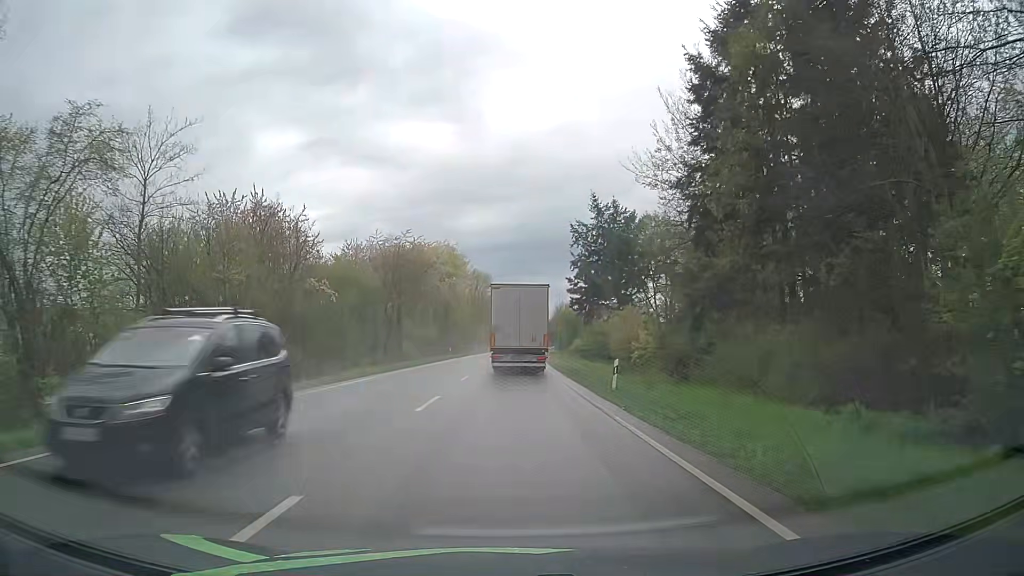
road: primary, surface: asphalt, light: Day
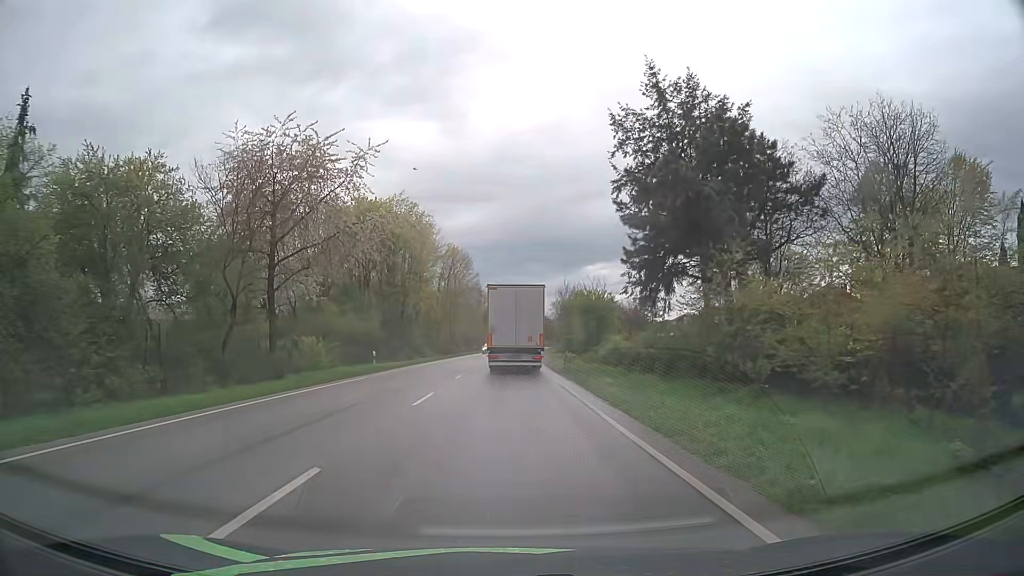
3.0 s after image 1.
(+0.4, +34.4) m; +1°
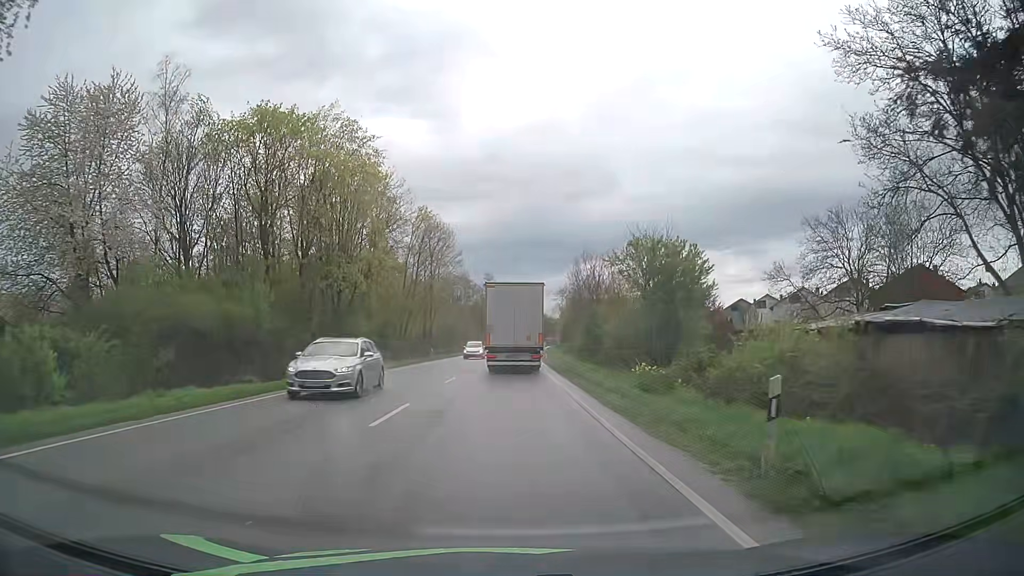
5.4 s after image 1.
(+0.2, +27.9) m; +1°
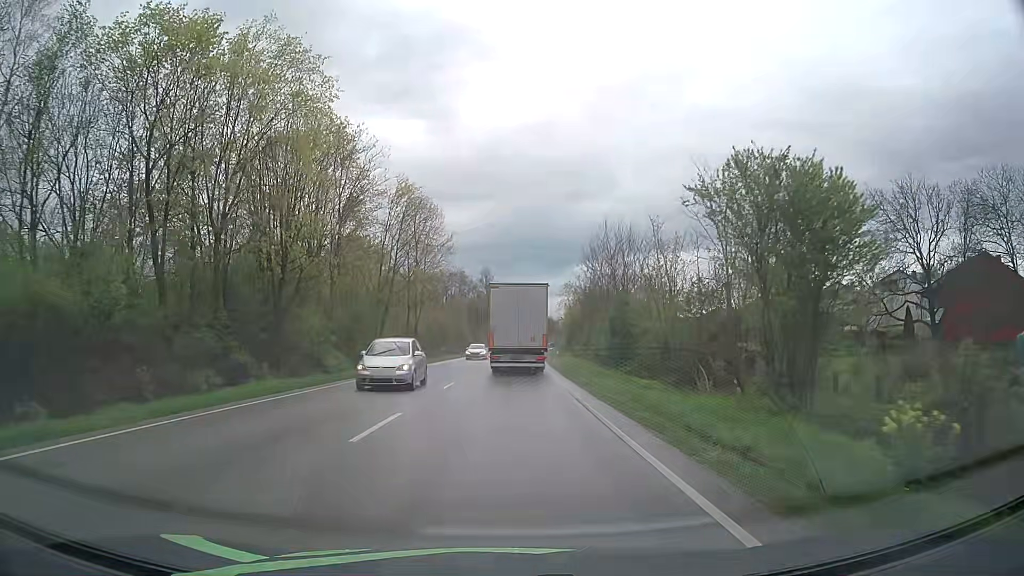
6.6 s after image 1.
(0.0, +13.9) m; 0°
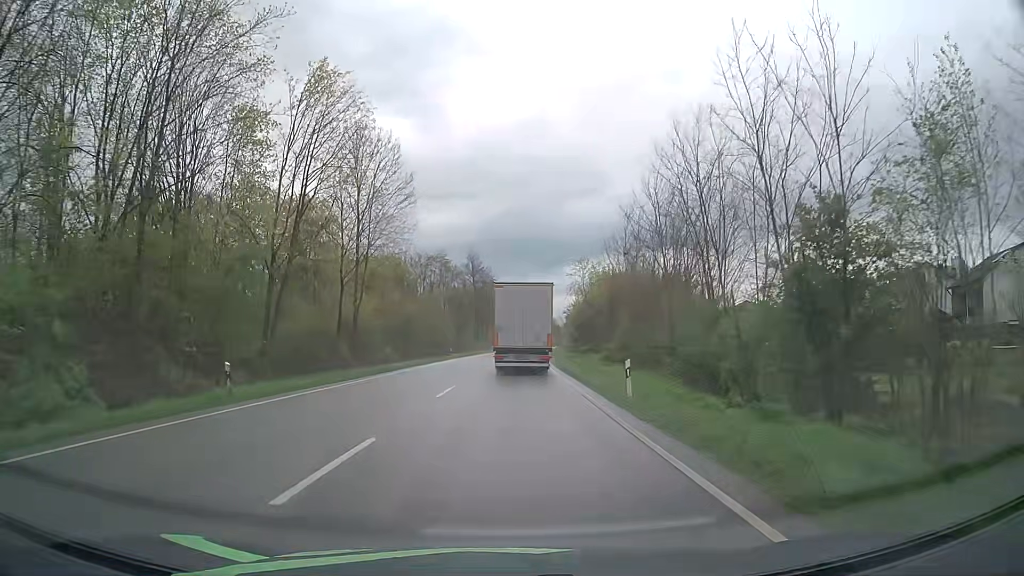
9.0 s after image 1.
(+0.1, +27.5) m; 0°
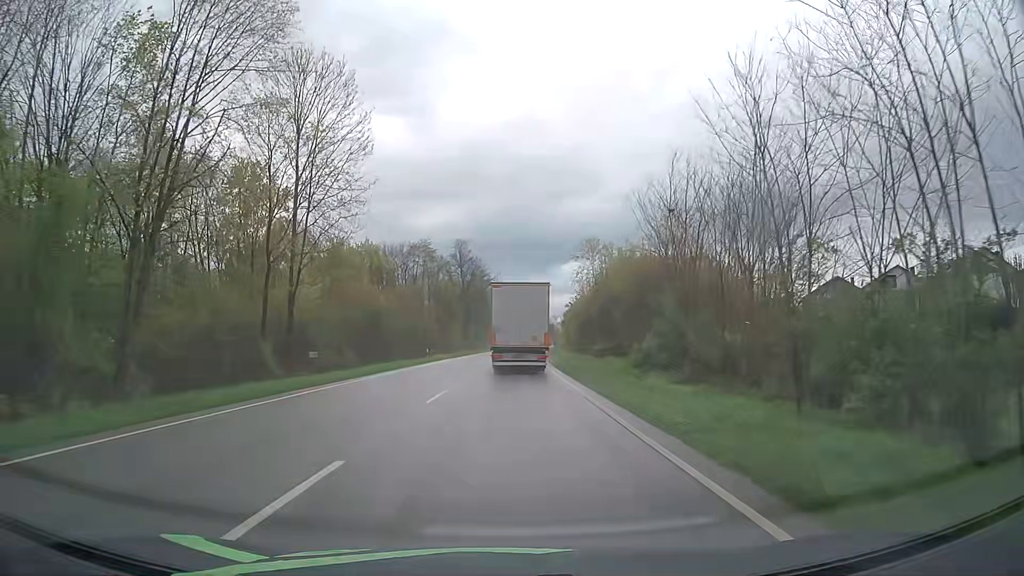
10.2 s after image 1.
(+0.1, +13.7) m; +1°
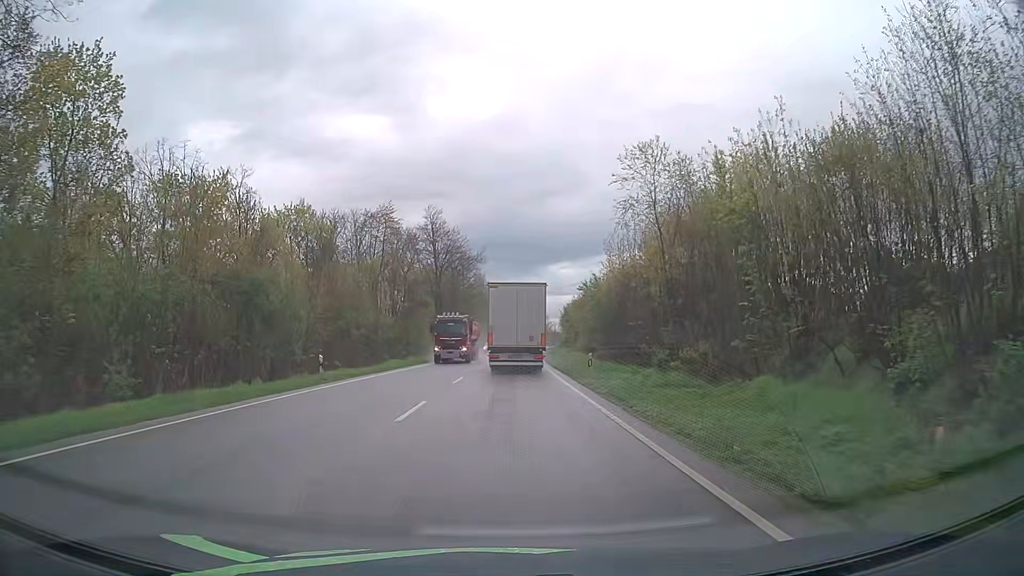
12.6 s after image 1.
(+0.2, +27.6) m; +1°
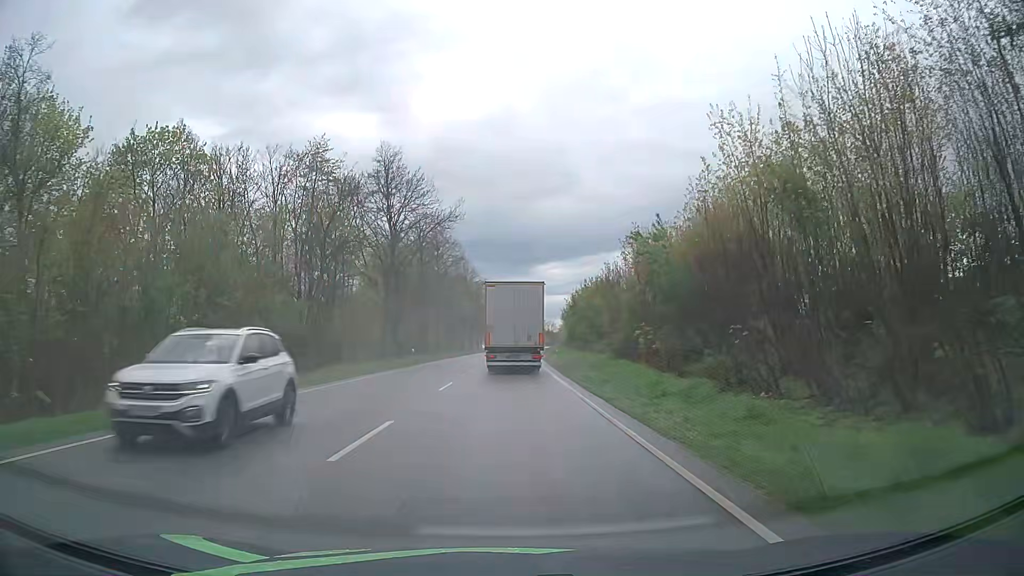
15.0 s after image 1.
(0.0, +27.6) m; 0°
(0, +10) (0, +20) (0, +30) (0, +40) (+1, +50) (+1, +60) (+1, +70) (+2, +80) (+2, +90) (+3, +100) m
